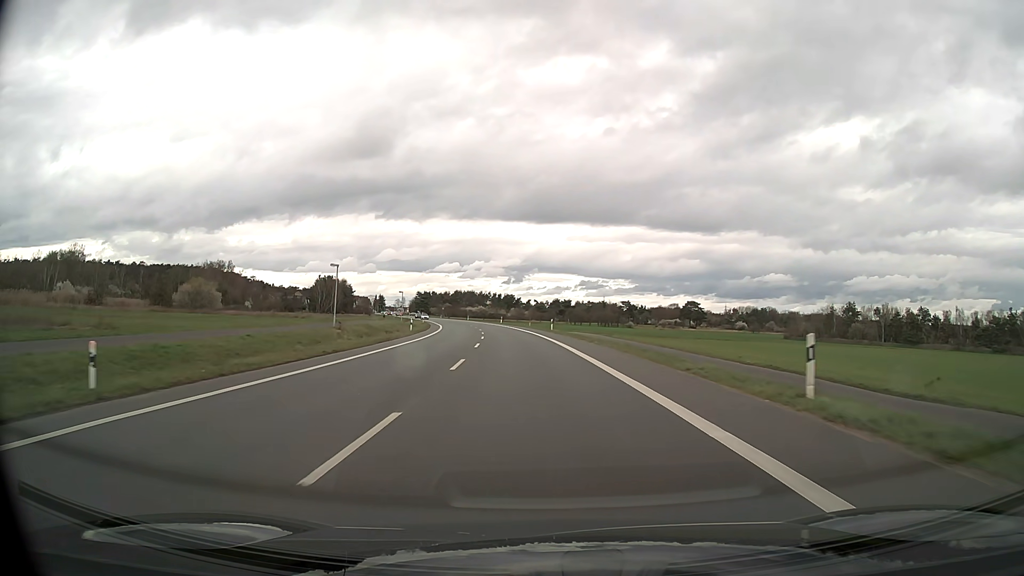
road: primary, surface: asphalt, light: Day
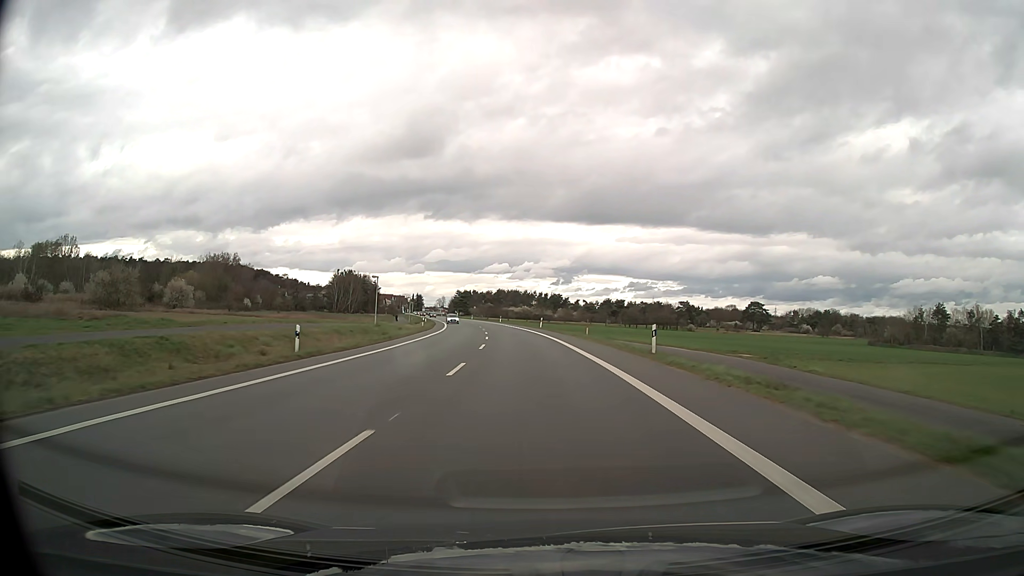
(-1.3, +37.8) m; -4°
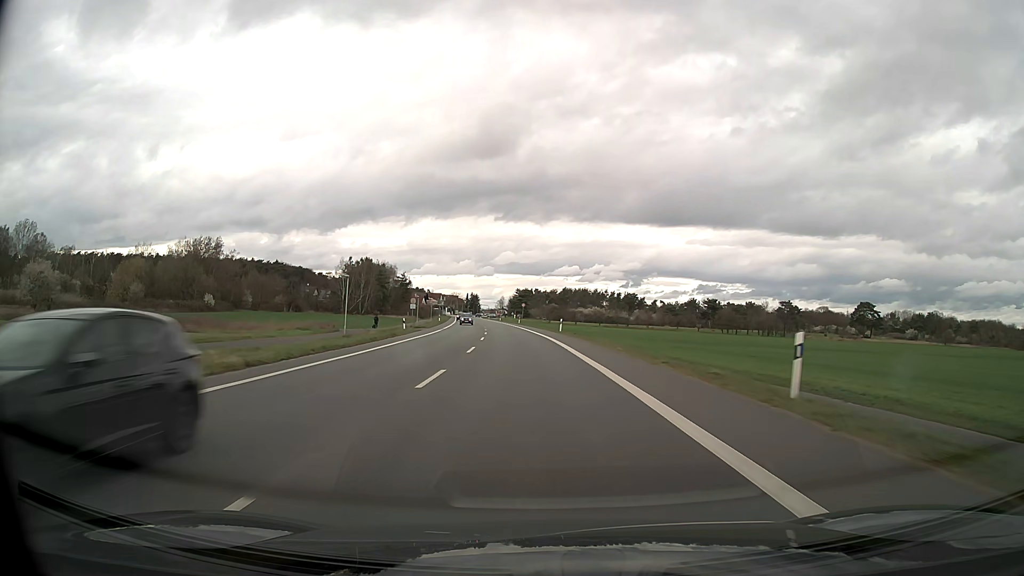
(-3.2, +63.2) m; -6°
(0, +10) (0, +20) (-1, +30) (-1, +40) (-2, +50) (-3, +60) (-4, +70) (-5, +80) (-6, +90) (-7, +100) m
